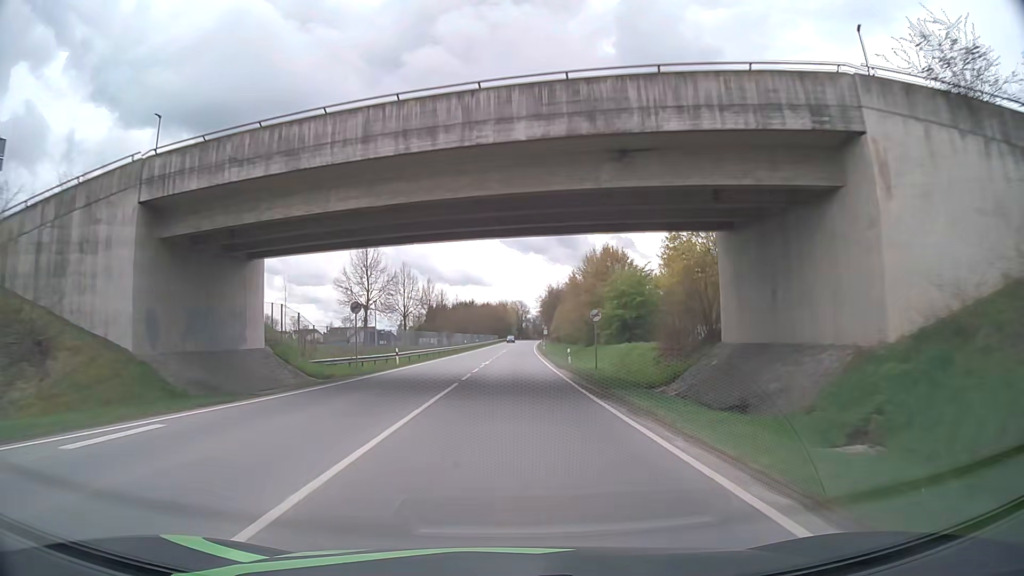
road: primary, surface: asphalt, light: Day
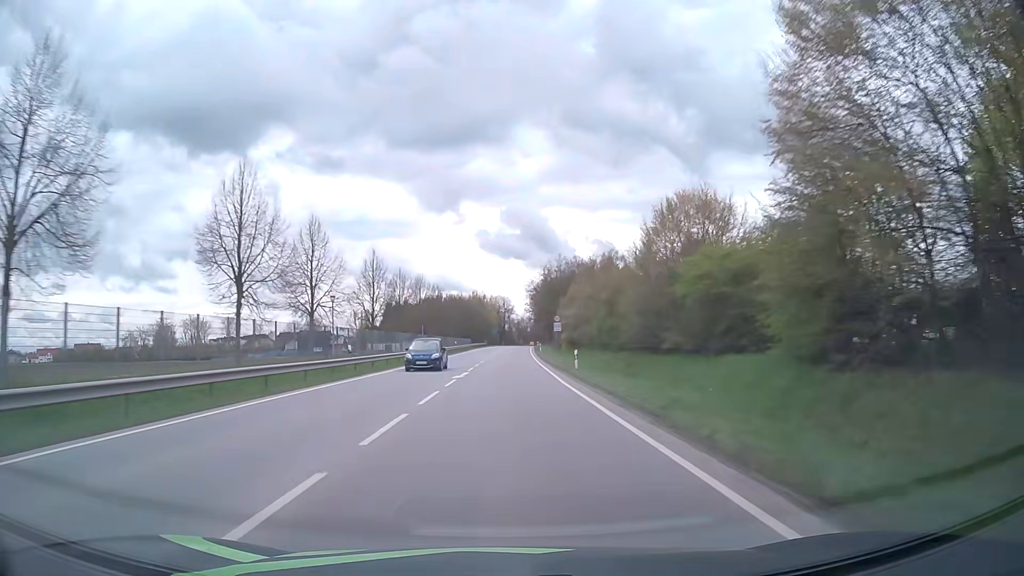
(+0.7, +58.0) m; +2°
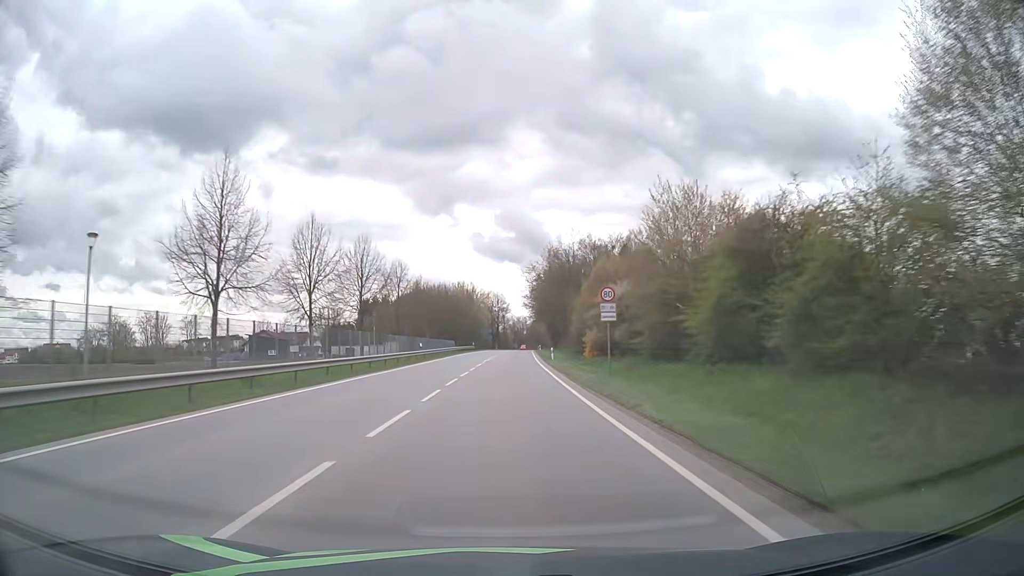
(+0.1, +29.1) m; 0°
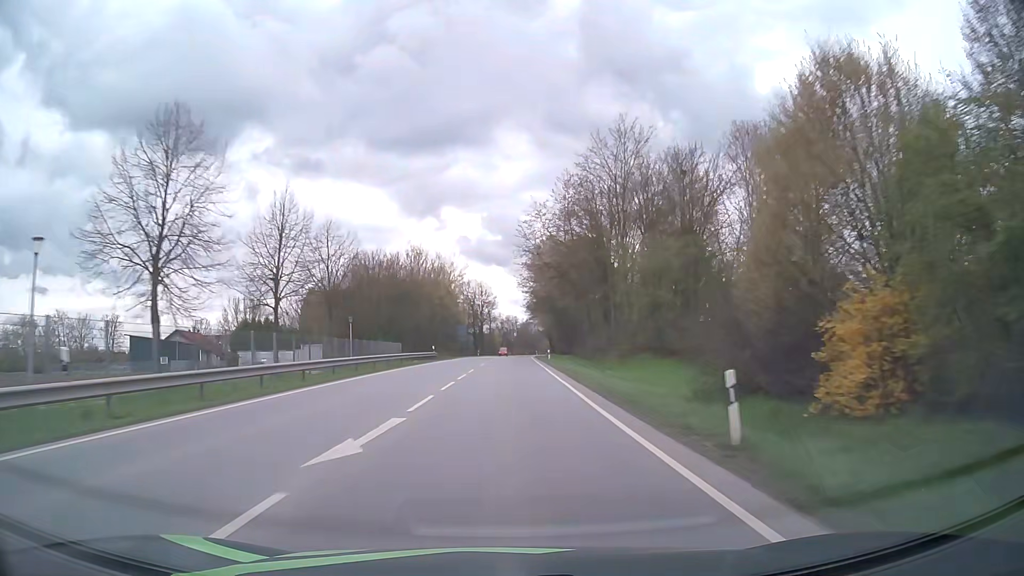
(+0.4, +43.6) m; +1°
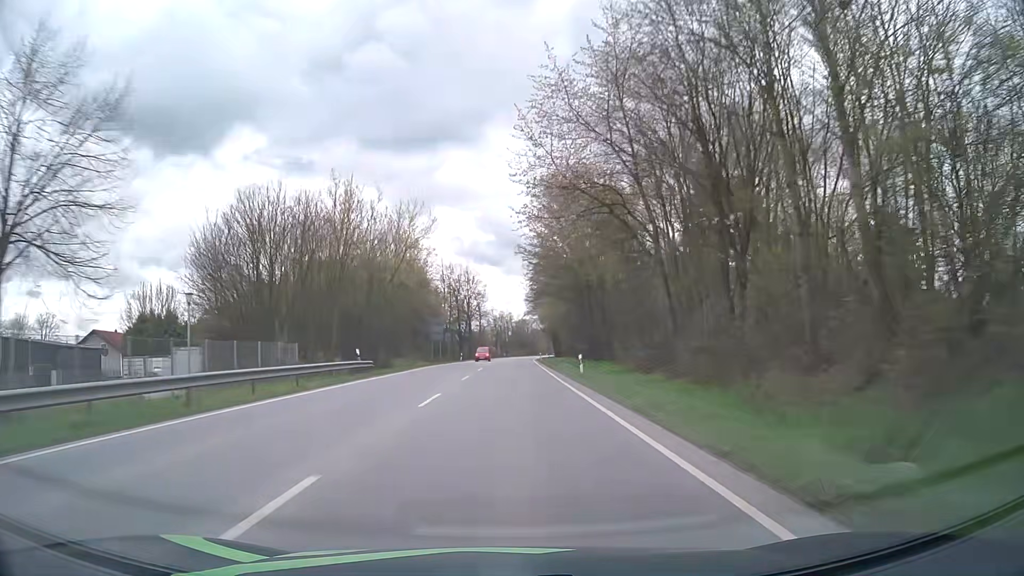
(+0.2, +29.0) m; +1°
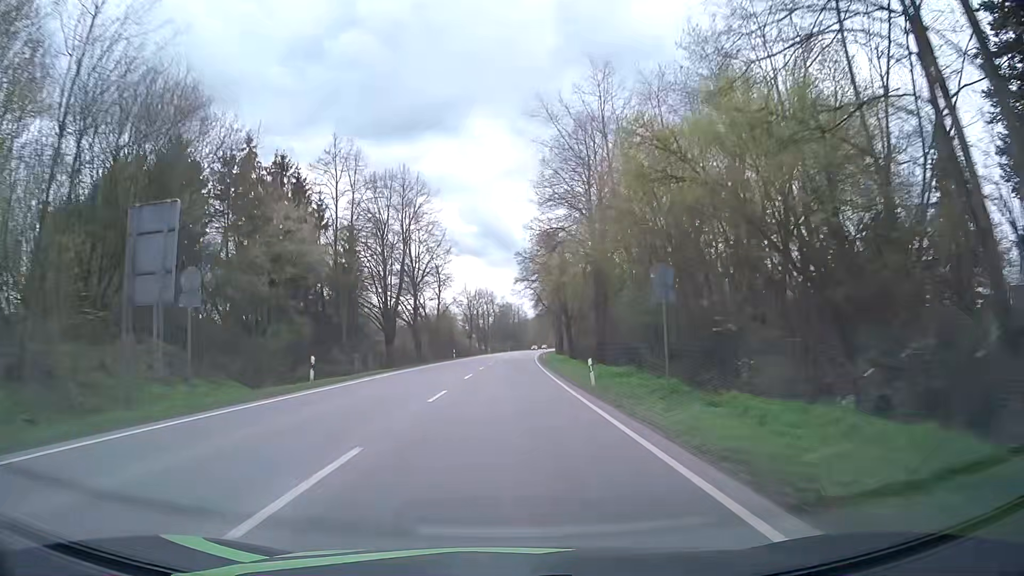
(+0.5, +57.8) m; +2°
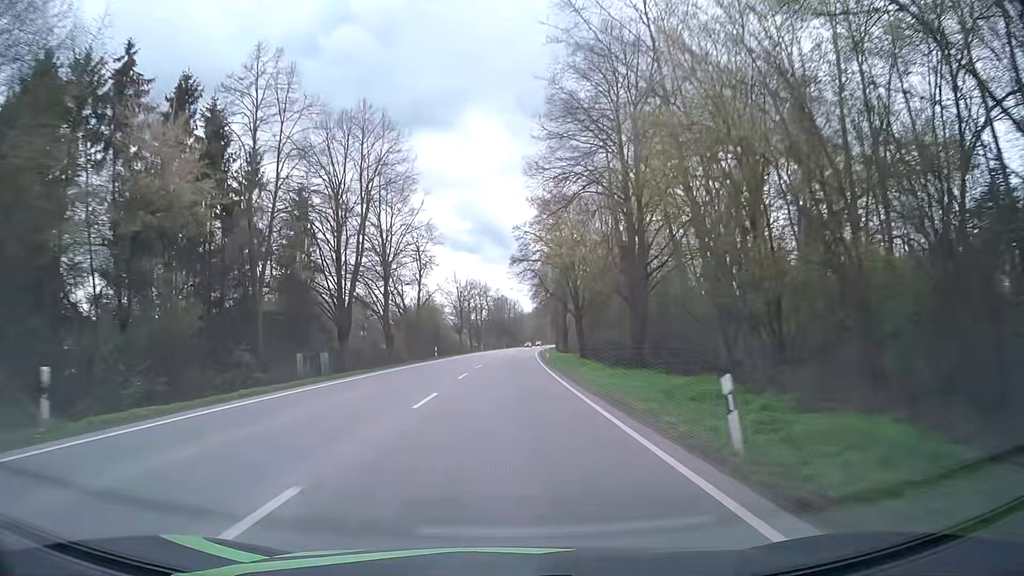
(-0.1, +14.5) m; 0°
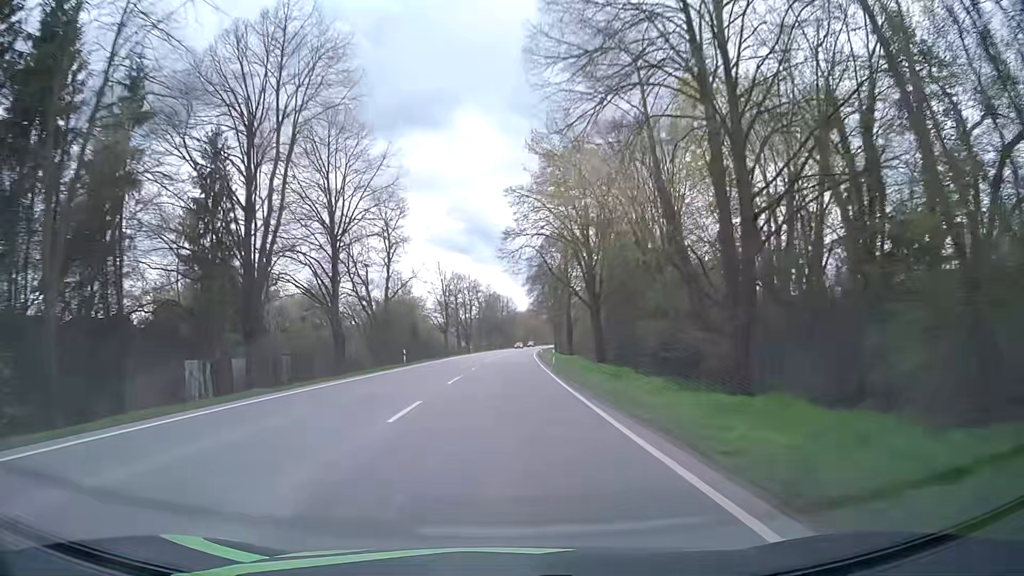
(-0.1, +14.5) m; 0°
(0, +10) (0, +20) (0, +30) (+1, +40) (+1, +50) (+1, +60) (+2, +70) (+2, +80) (+2, +90) (+3, +100) m
